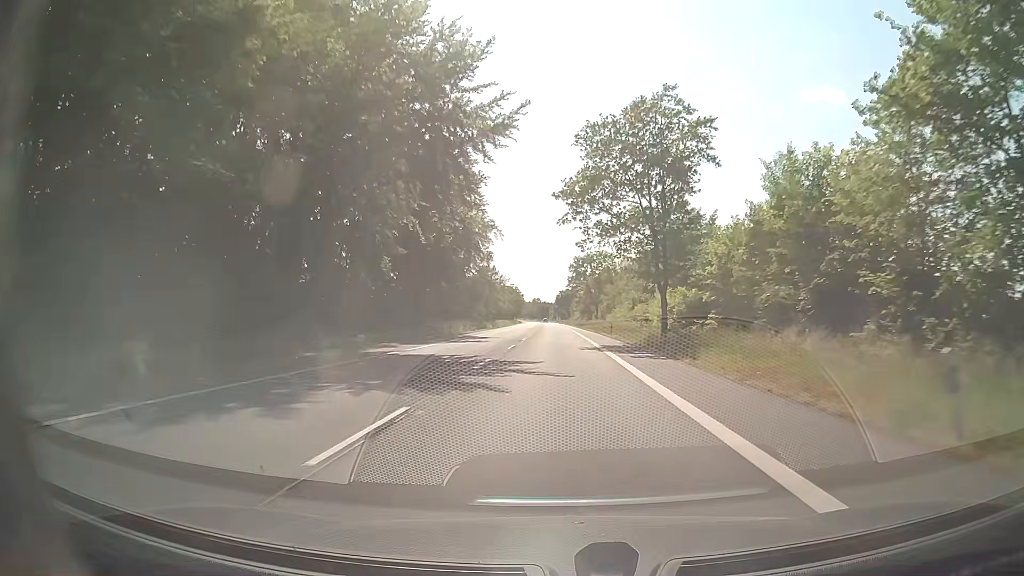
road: secondary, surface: asphalt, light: Day
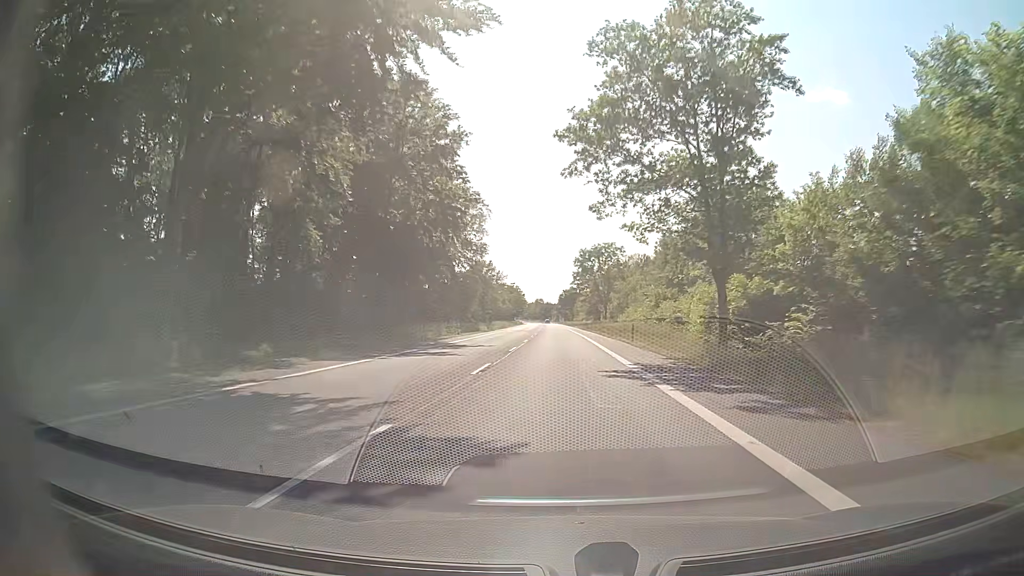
(0.0, +13.8) m; 0°
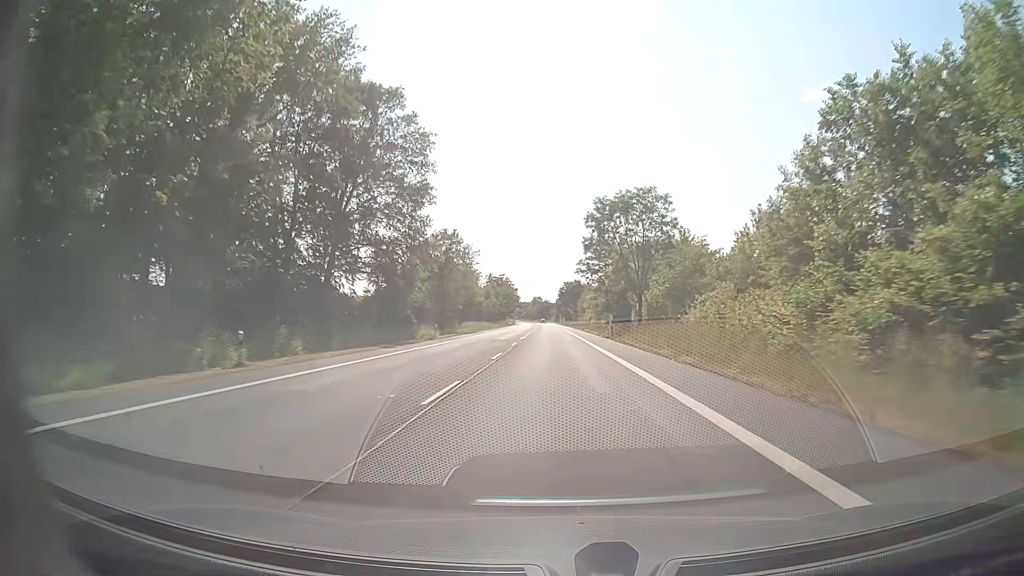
(+0.1, +42.8) m; 0°
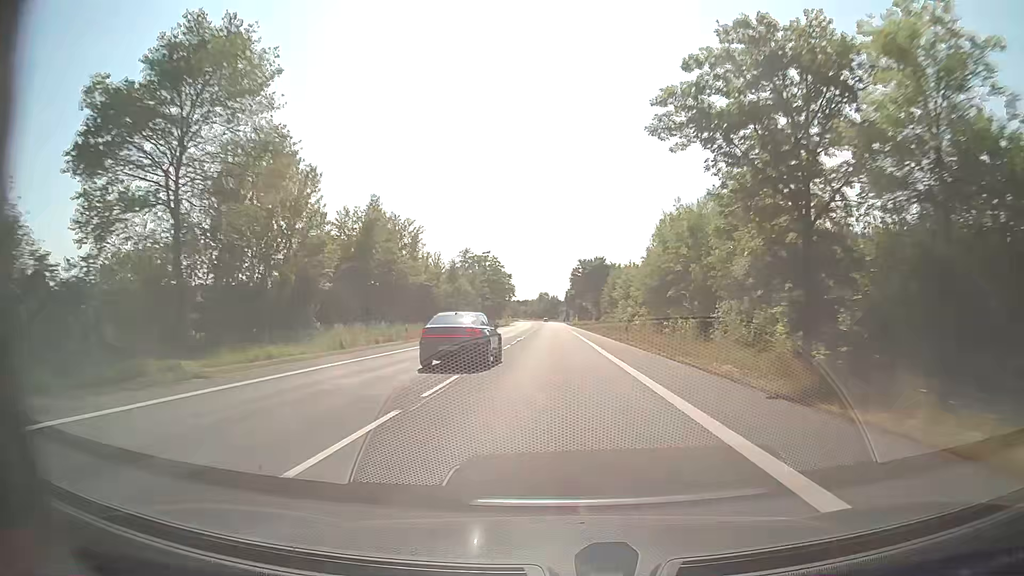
(-0.5, +60.1) m; -1°
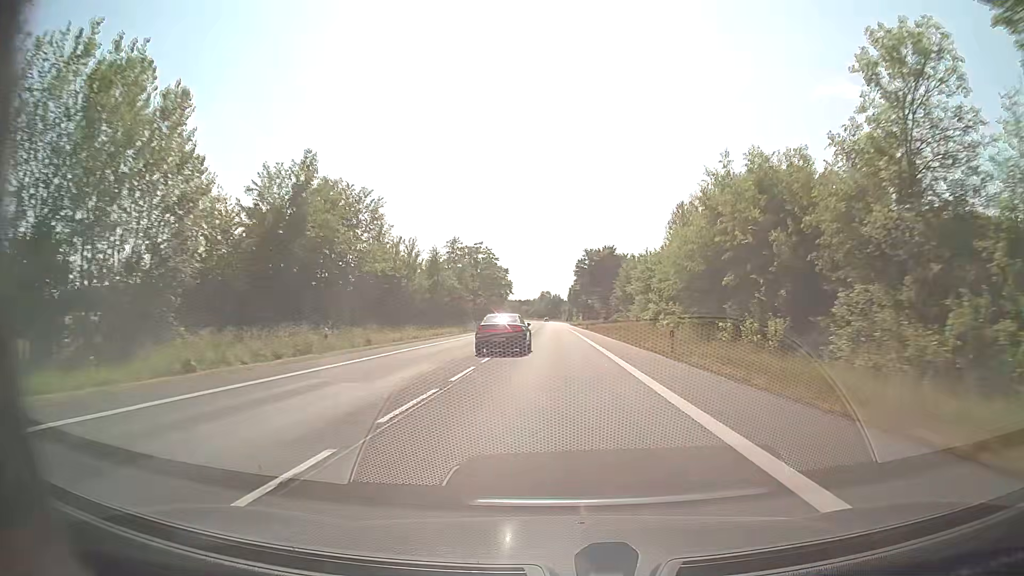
(-0.1, +15.3) m; 0°
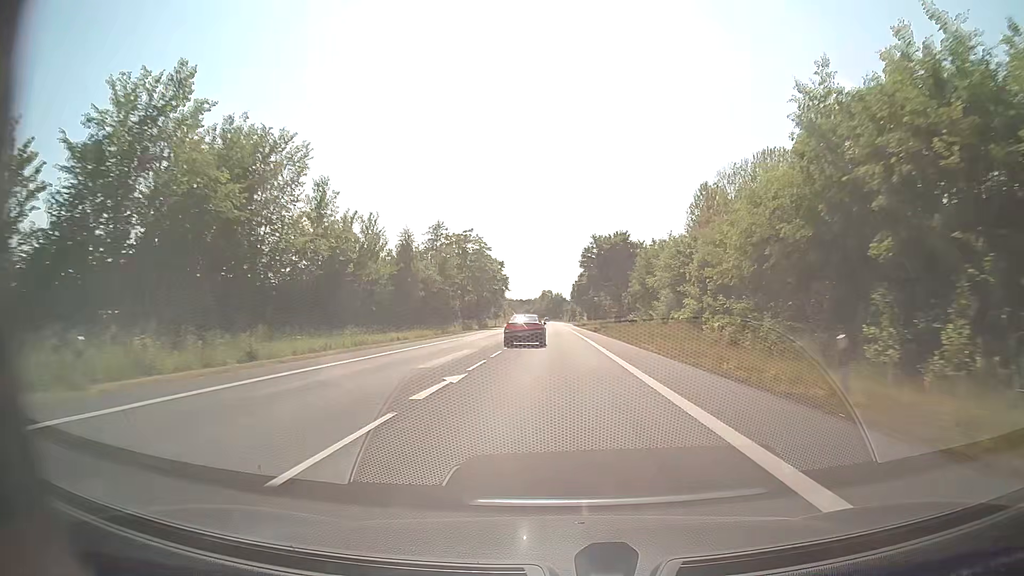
(-0.1, +15.4) m; 0°
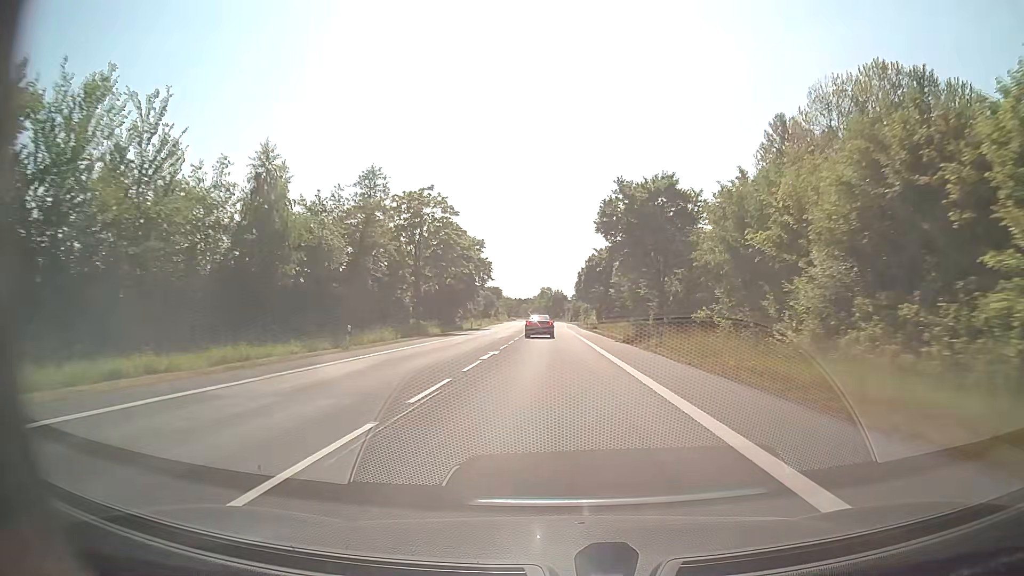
(0.0, +31.0) m; 0°
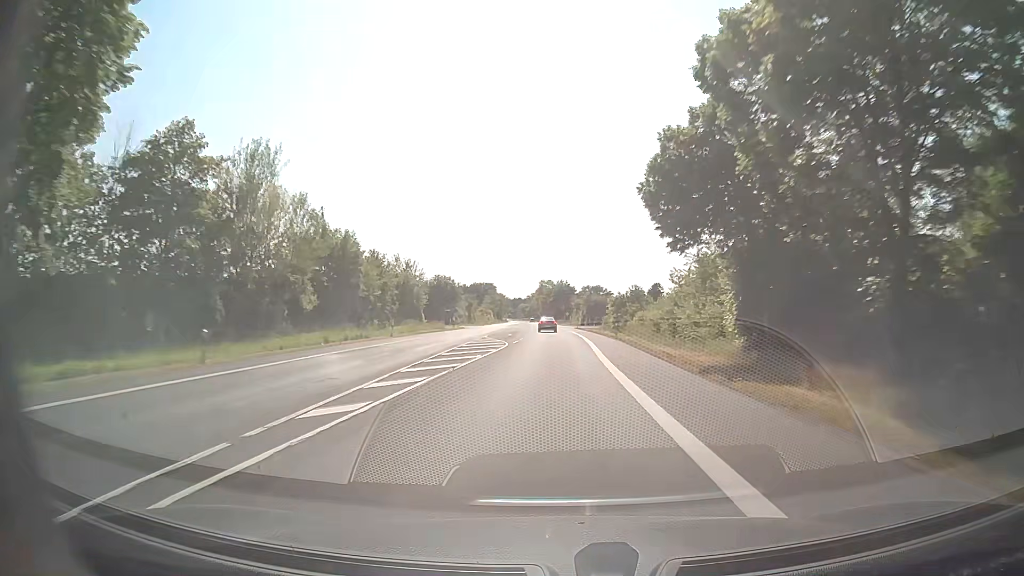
(-0.5, +78.3) m; 0°
(0, +10) (0, +20) (0, +30) (0, +40) (0, +50) (0, +60) (-1, +70) (-1, +80) (-1, +90) (-1, +100) m
